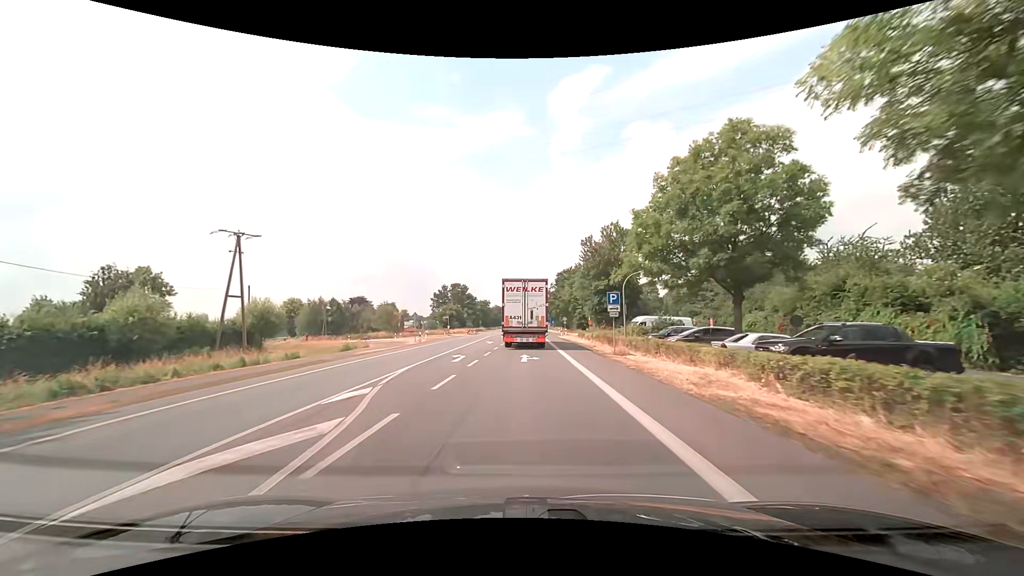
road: primary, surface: asphalt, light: Day
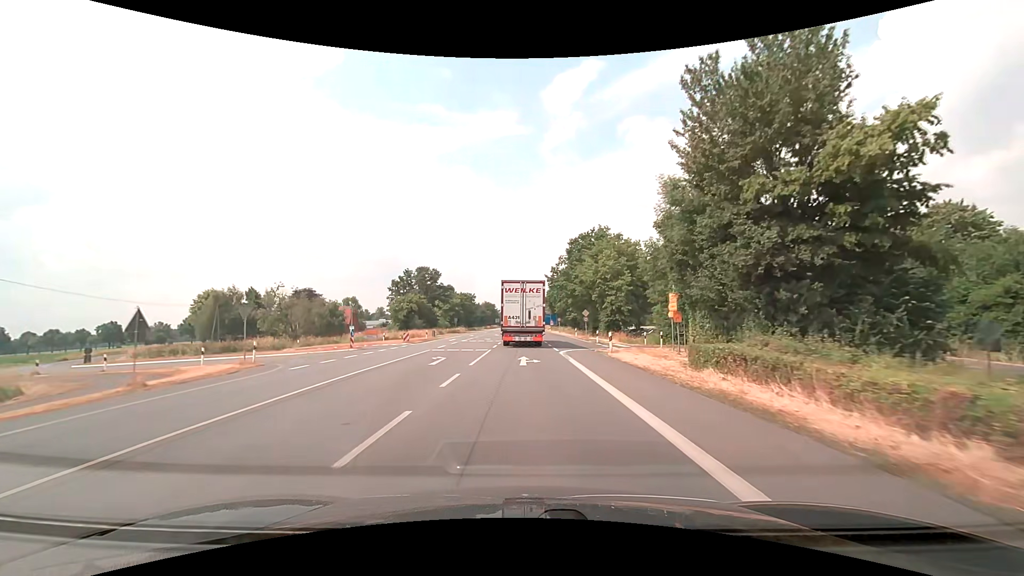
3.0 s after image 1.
(+0.5, +42.2) m; +1°
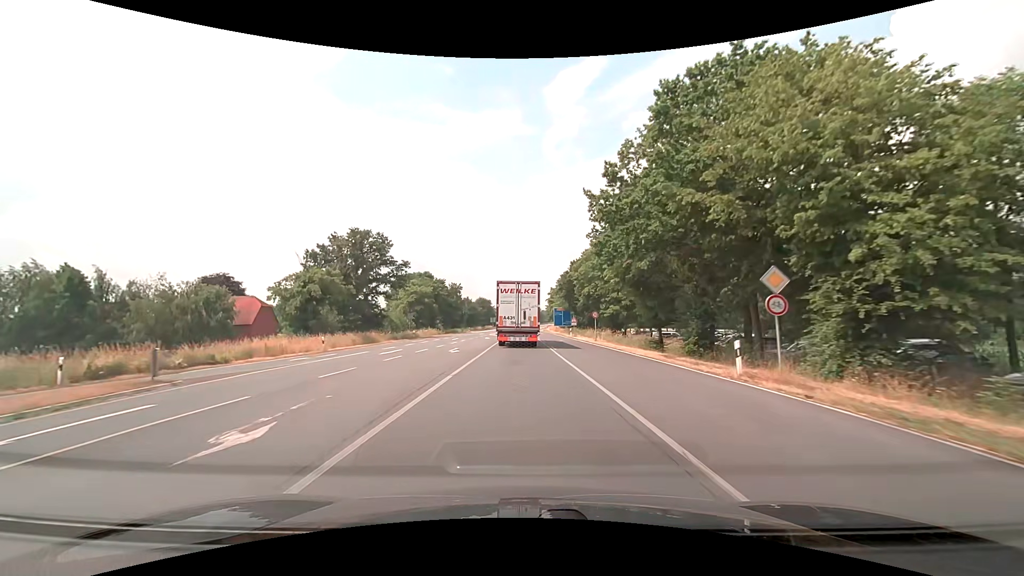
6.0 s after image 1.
(-0.1, +44.3) m; 0°
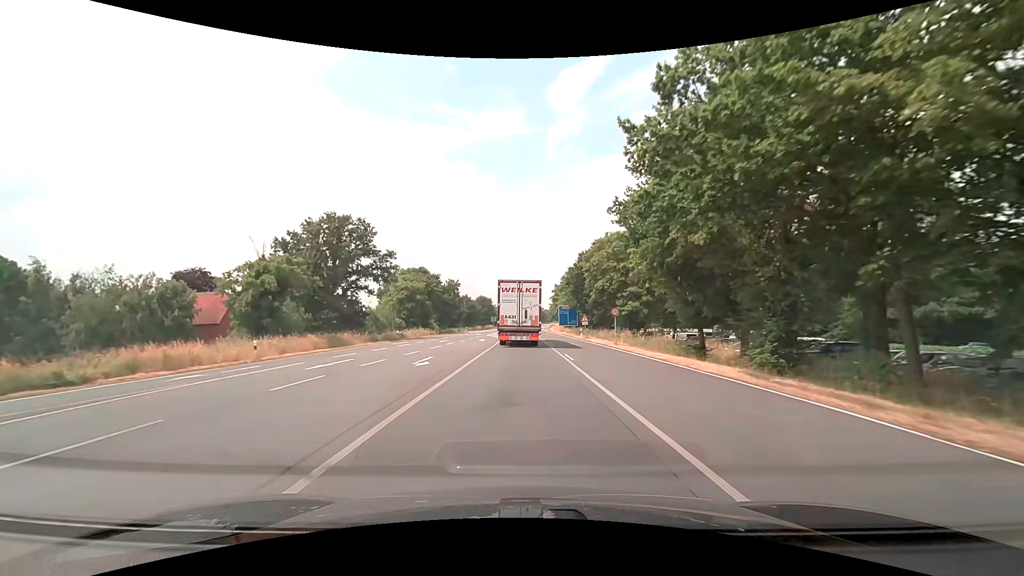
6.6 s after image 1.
(0.0, +9.0) m; 0°
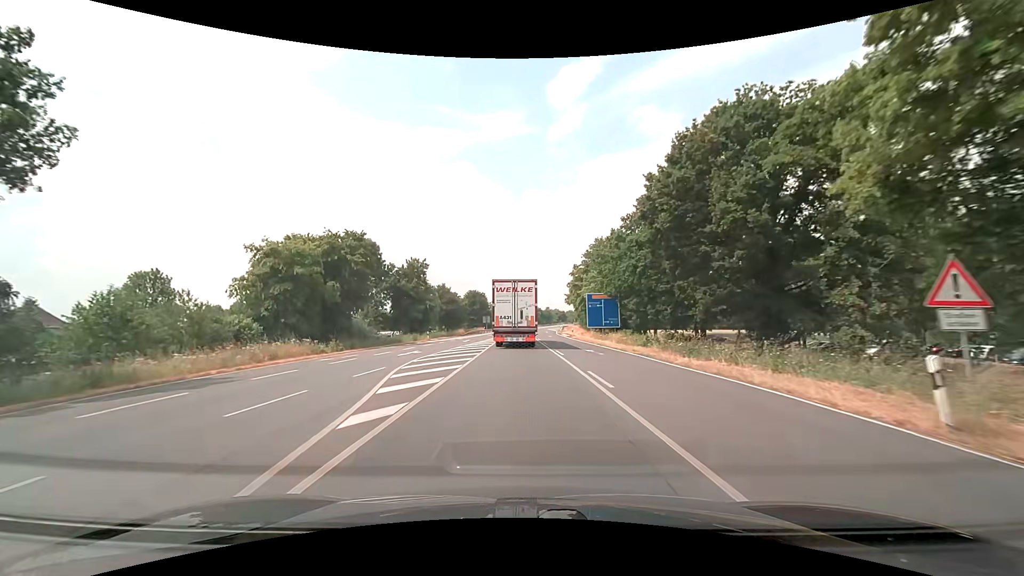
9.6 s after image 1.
(-0.1, +44.8) m; 0°
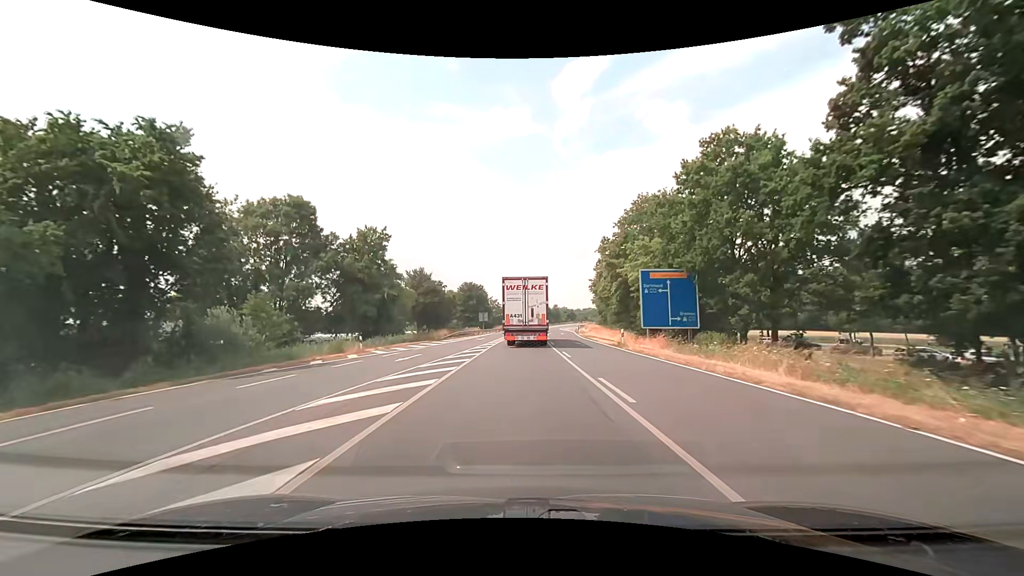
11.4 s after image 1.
(-0.1, +26.5) m; -1°
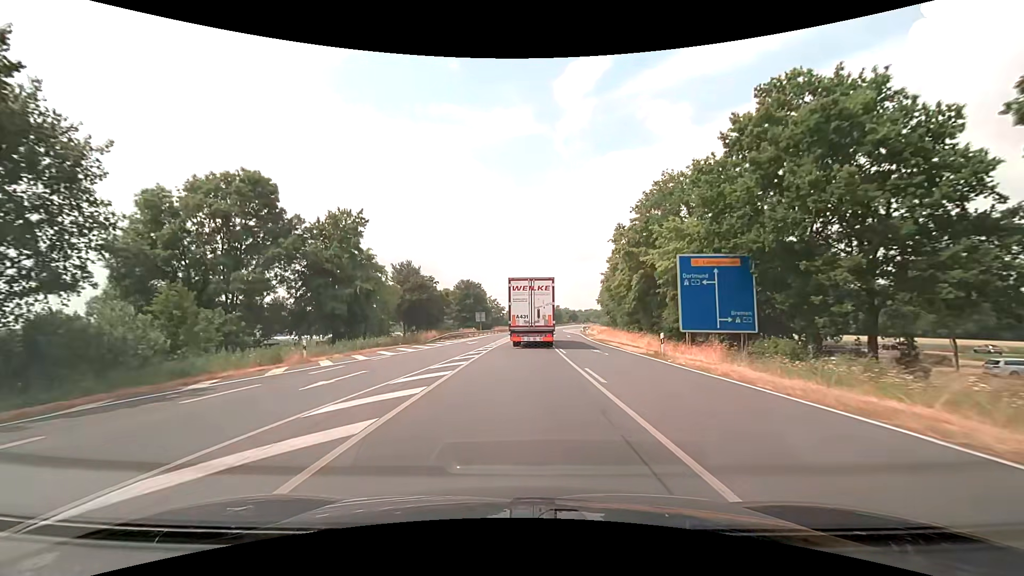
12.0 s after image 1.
(0.0, +8.8) m; 0°
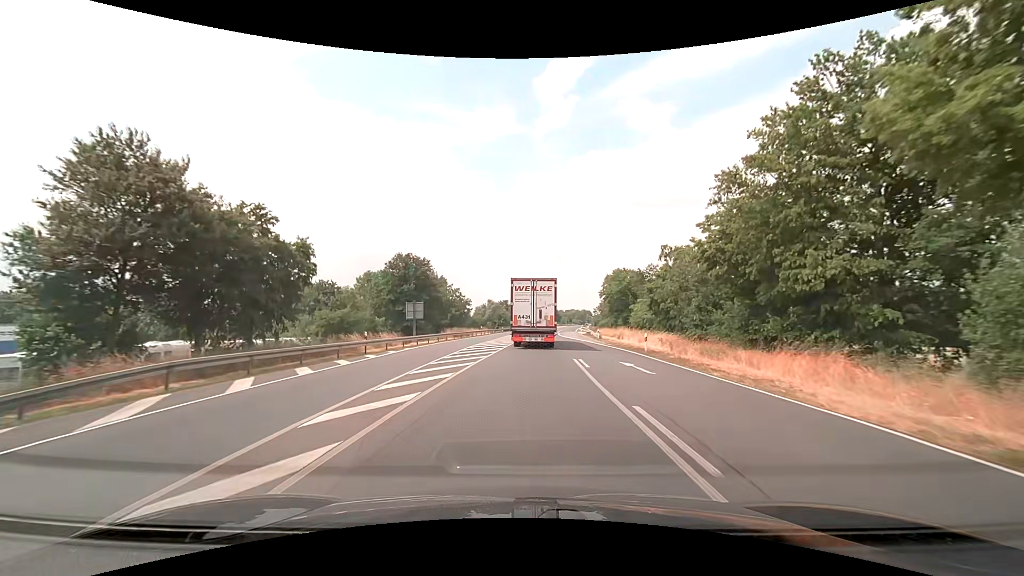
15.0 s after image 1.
(+0.7, +43.6) m; +2°
(0, +10) (0, +20) (+1, +30) (+1, +40) (+2, +50) (+3, +60) (+4, +70) (+4, +80) (+6, +90) (+7, +100) m
